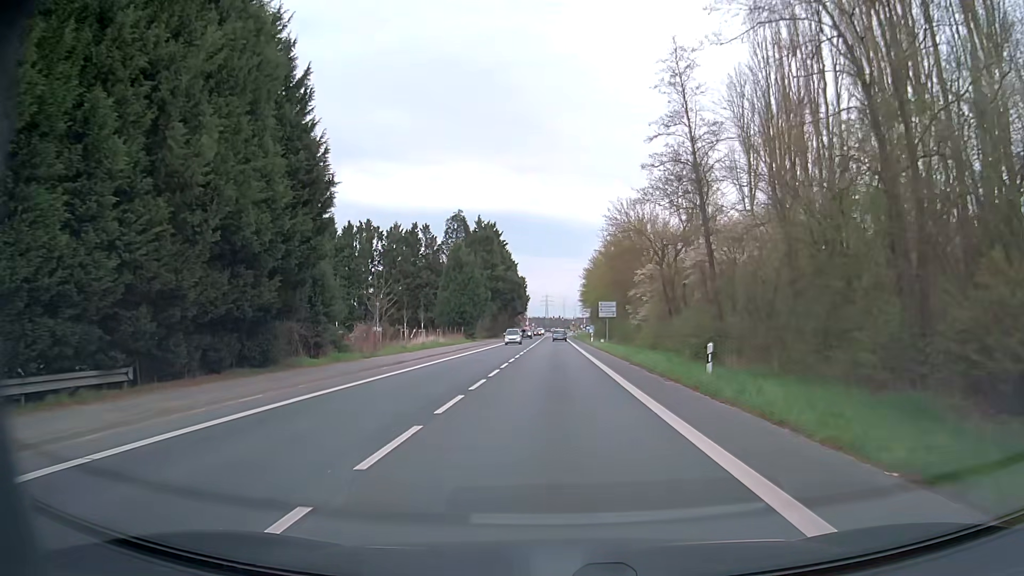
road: secondary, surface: asphalt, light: Day
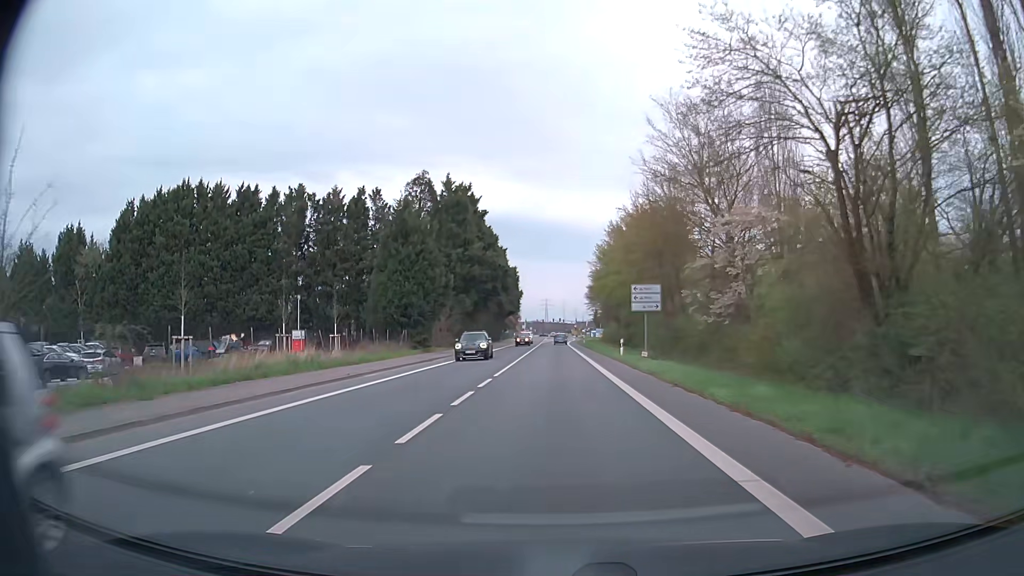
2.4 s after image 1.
(-0.1, +30.0) m; 0°
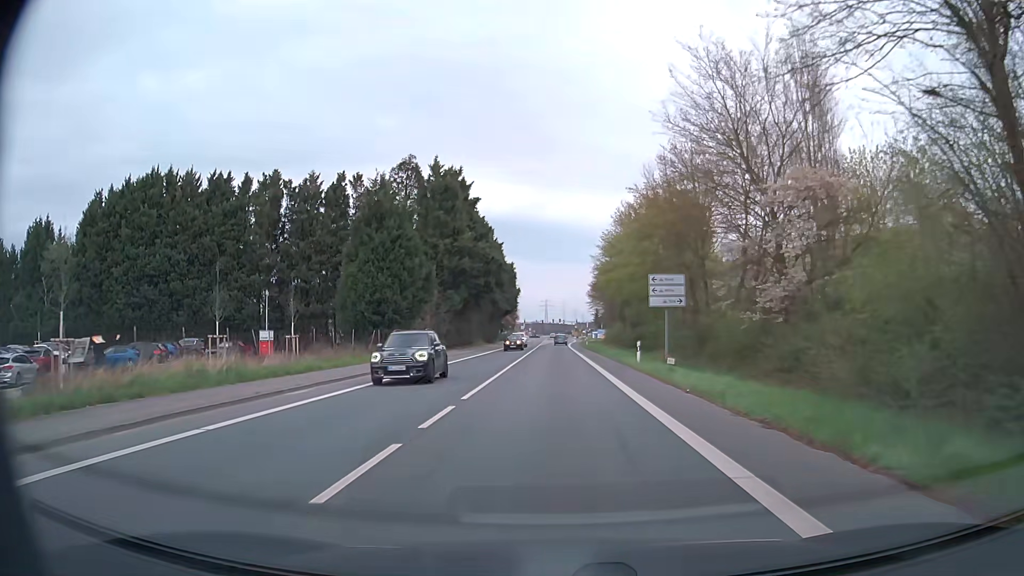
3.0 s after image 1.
(0.0, +7.6) m; 0°
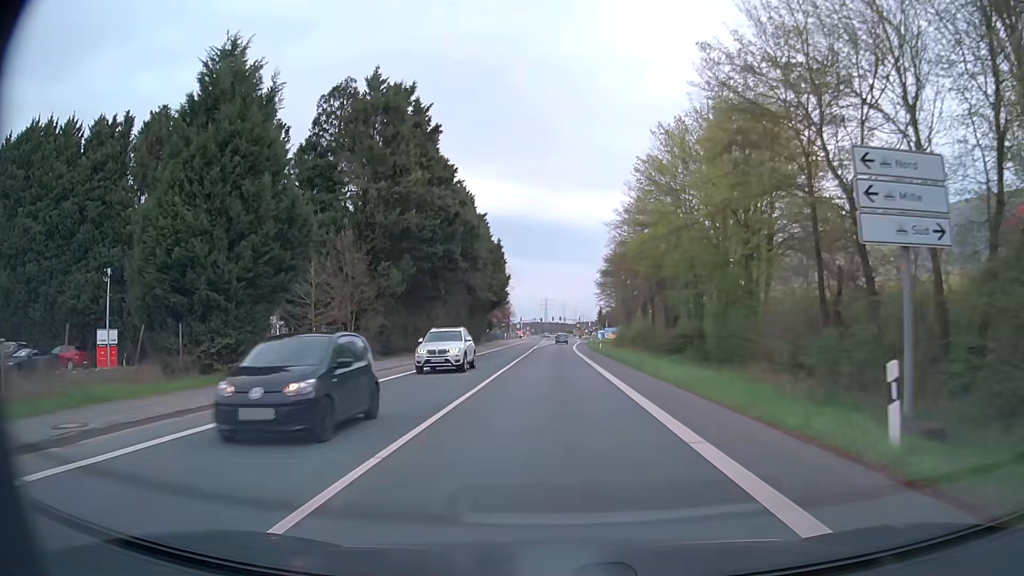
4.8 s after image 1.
(0.0, +23.3) m; 0°
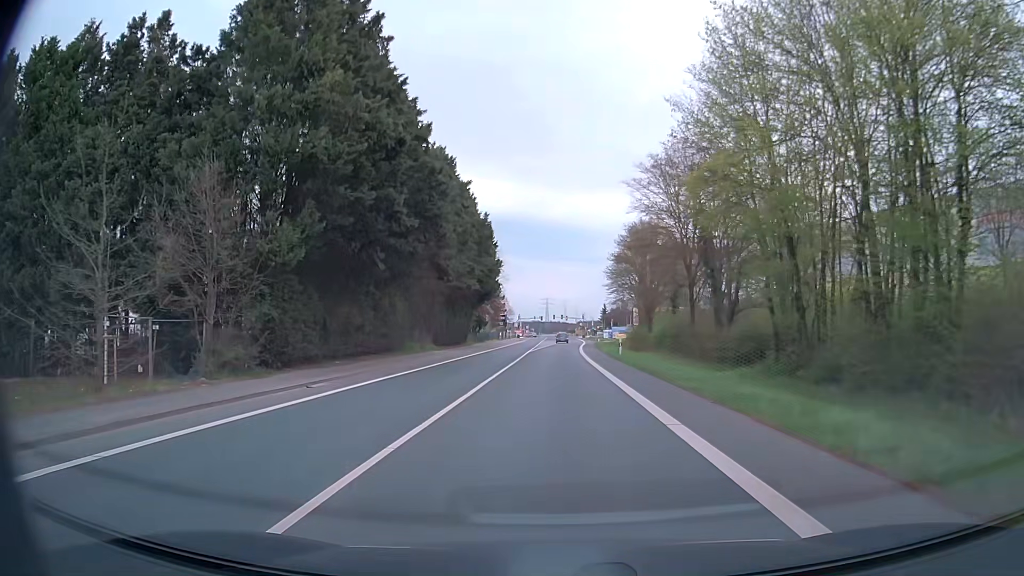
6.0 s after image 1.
(0.0, +15.8) m; 0°
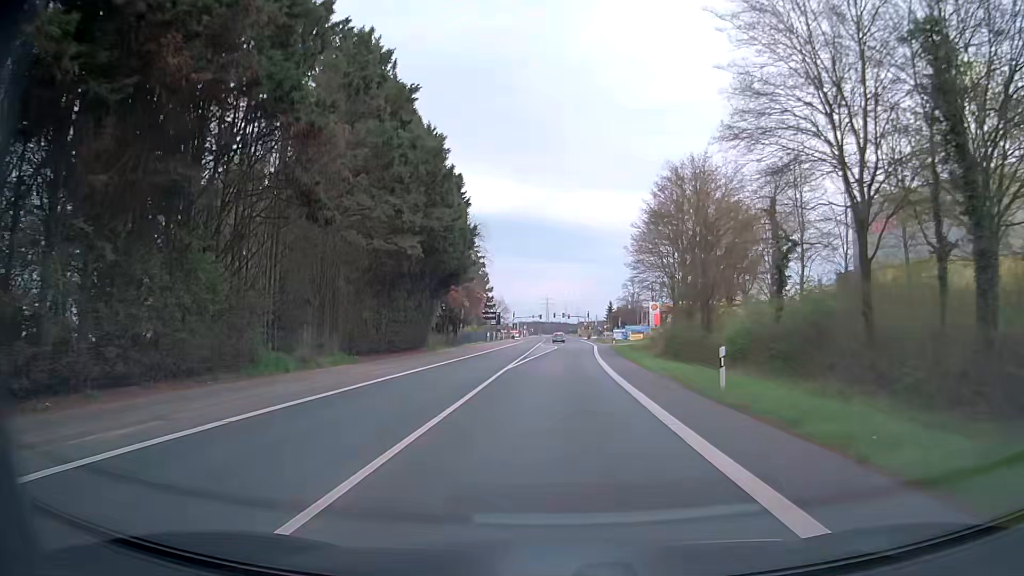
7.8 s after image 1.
(+0.1, +23.8) m; 0°
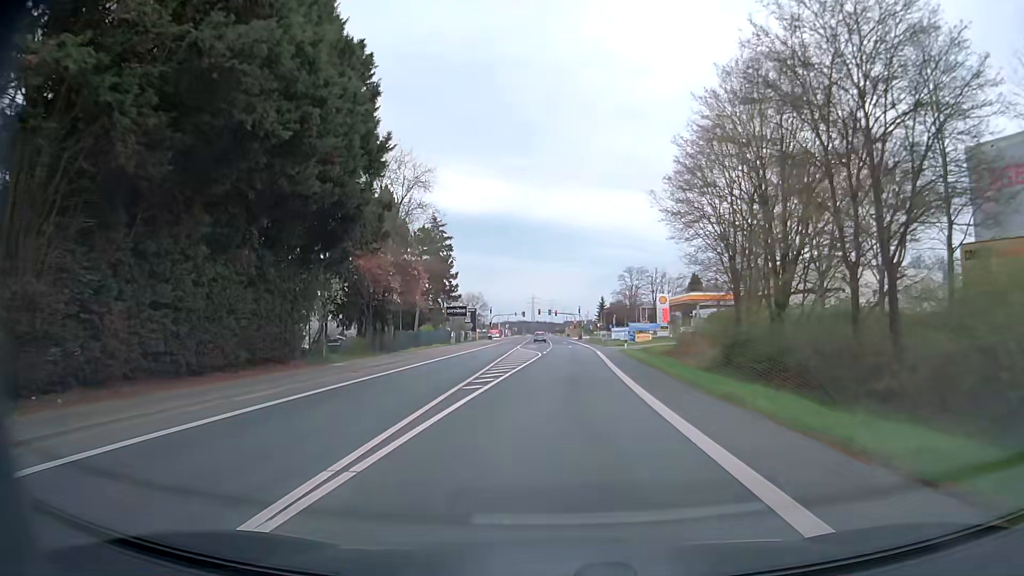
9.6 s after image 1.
(+0.2, +23.4) m; +1°
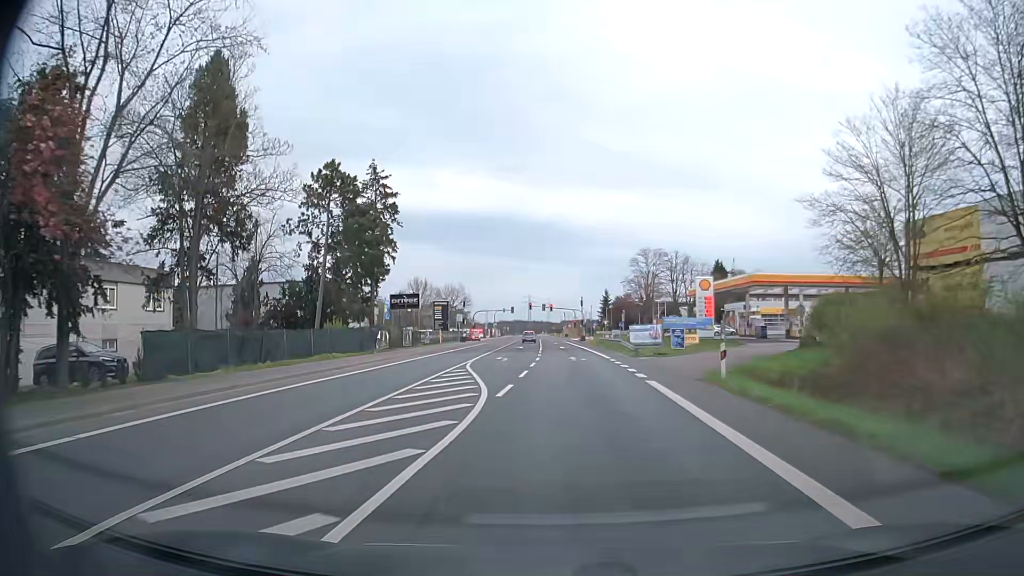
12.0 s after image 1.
(+0.3, +30.5) m; 0°
(0, +10) (-1, +20) (-1, +30) (-2, +40) (-2, +50) (-3, +60) (-3, +70) (-3, +80) (-4, +90) (-4, +100) m
